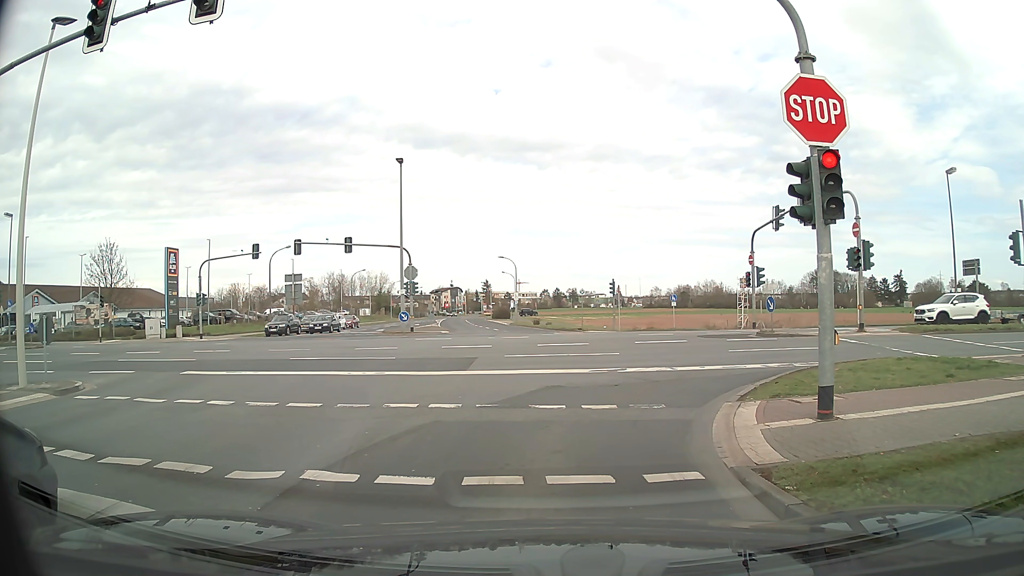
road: tertiary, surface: asphalt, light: Day
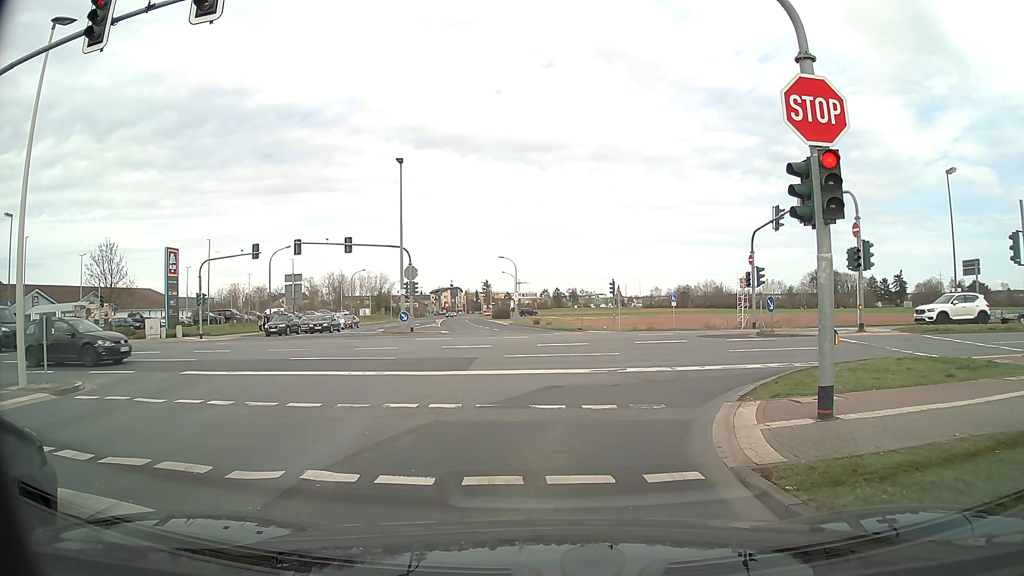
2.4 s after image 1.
(0.0, 0.0) m; 0°
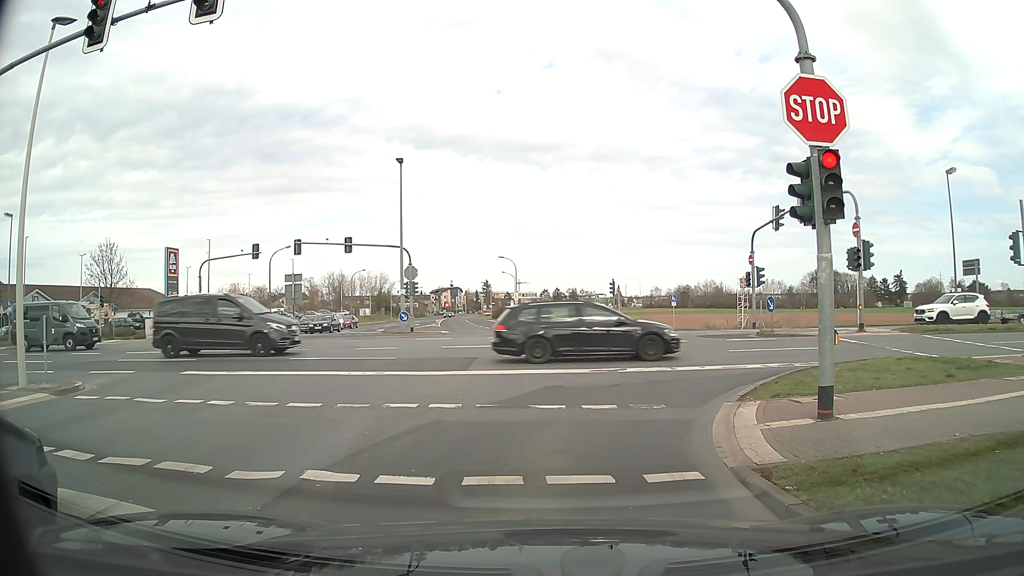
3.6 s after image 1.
(0.0, 0.0) m; 0°
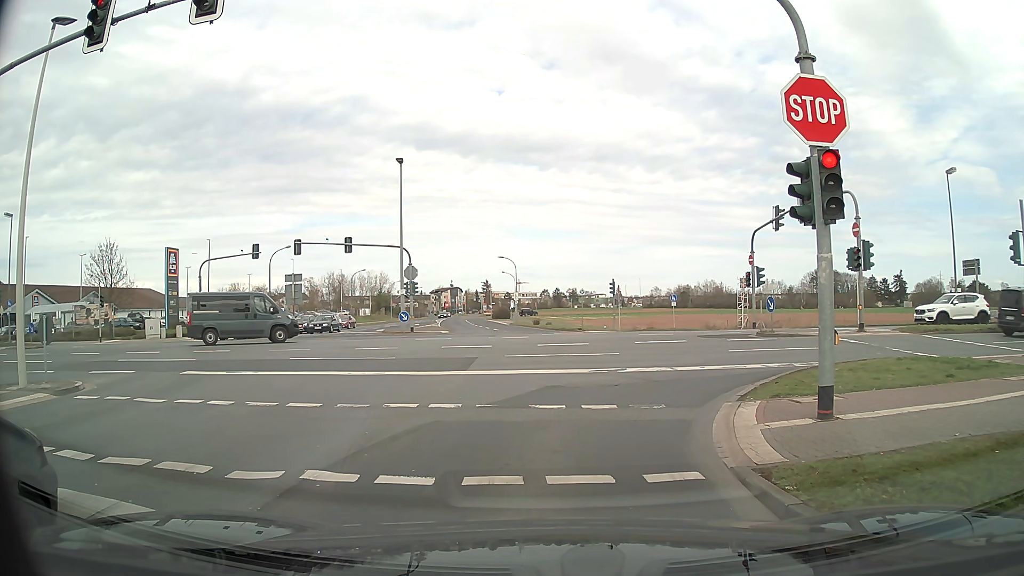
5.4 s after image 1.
(0.0, 0.0) m; 0°
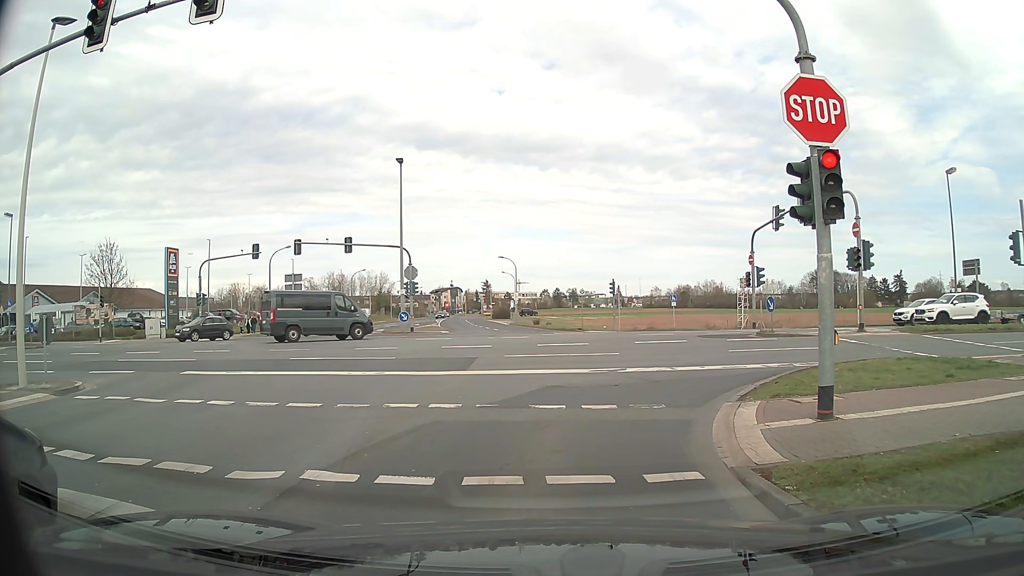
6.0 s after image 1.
(0.0, 0.0) m; 0°
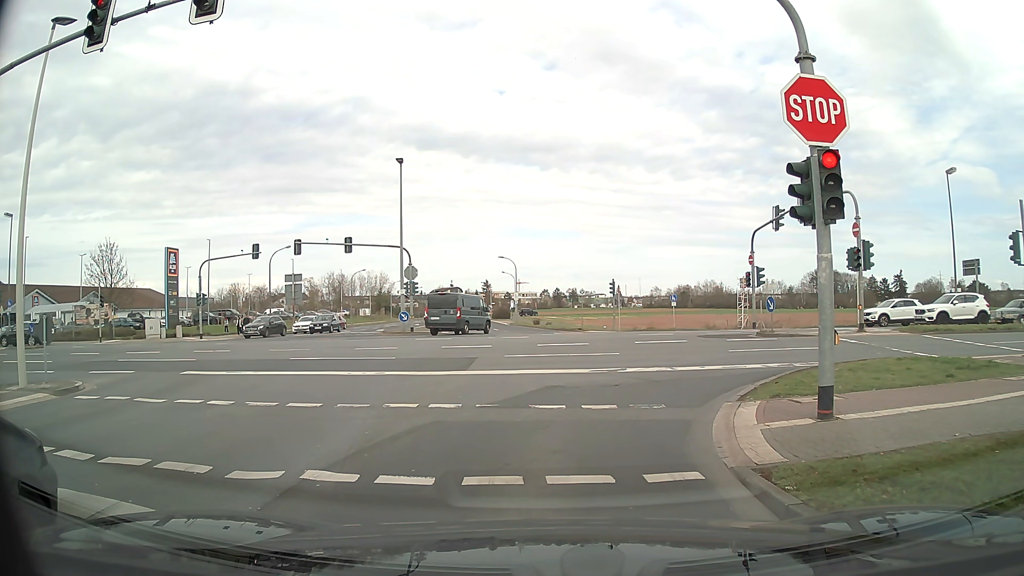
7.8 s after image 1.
(0.0, 0.0) m; 0°
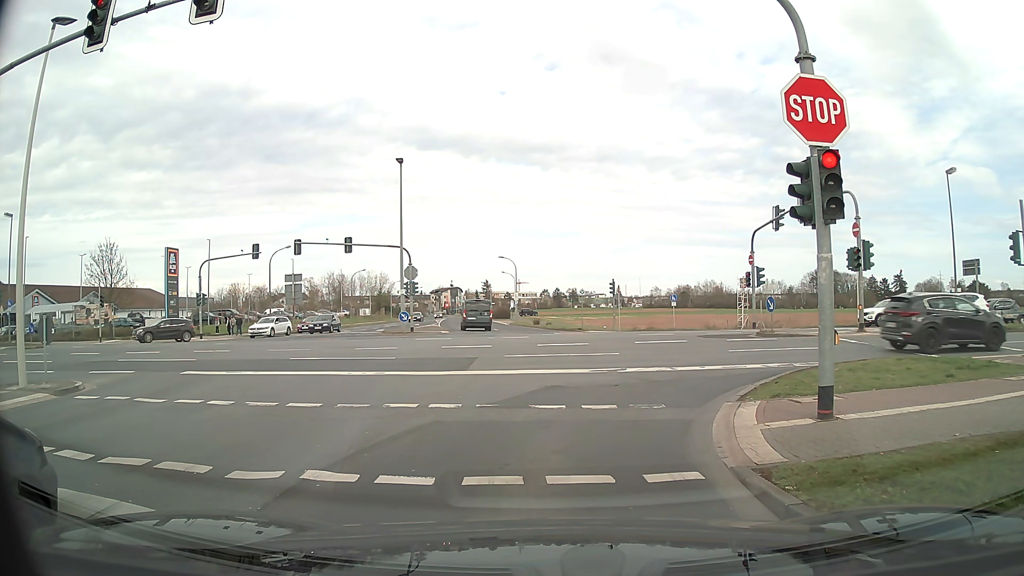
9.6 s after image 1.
(0.0, 0.0) m; 0°
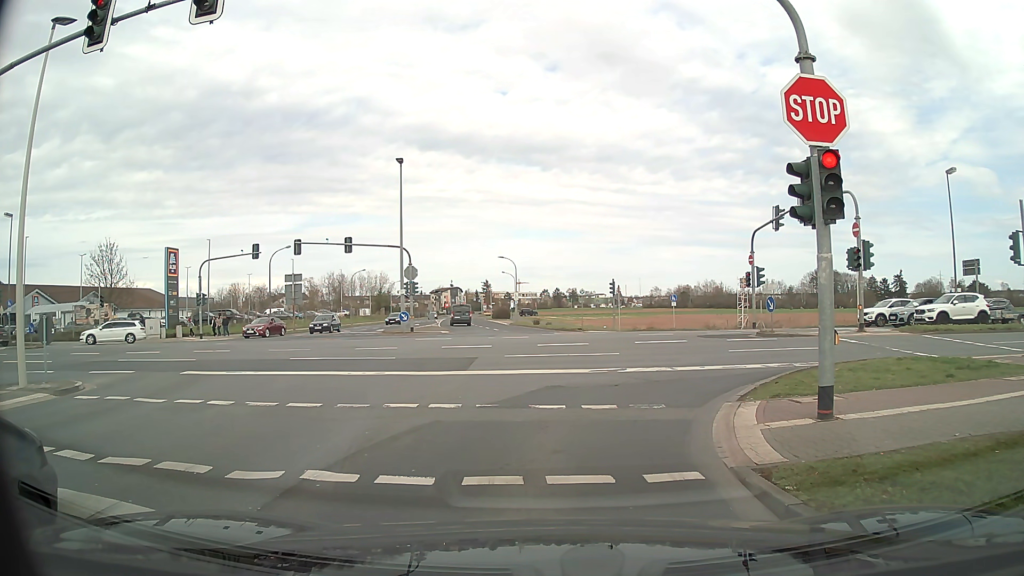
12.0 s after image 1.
(0.0, 0.0) m; 0°
